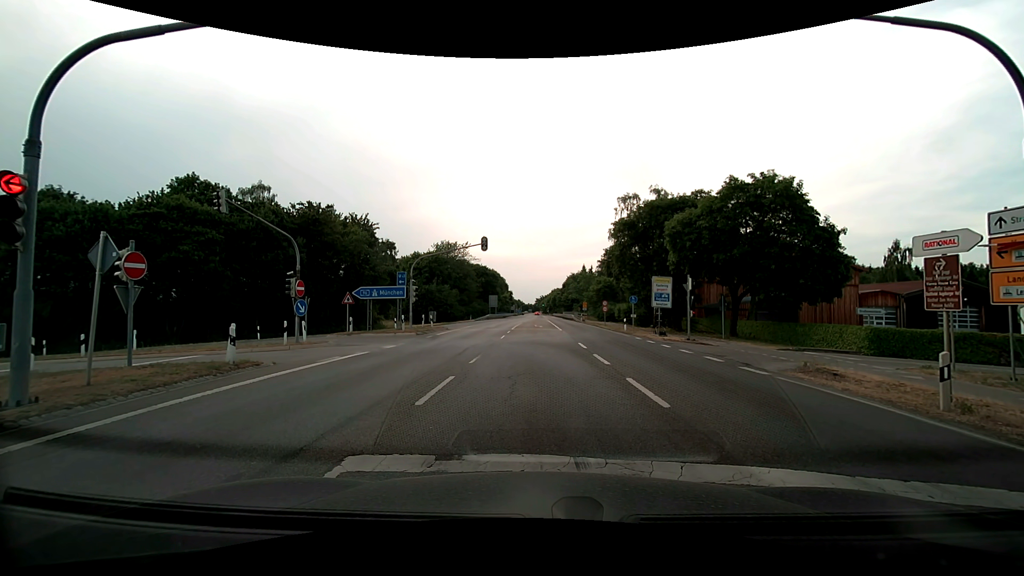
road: secondary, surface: asphalt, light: Day
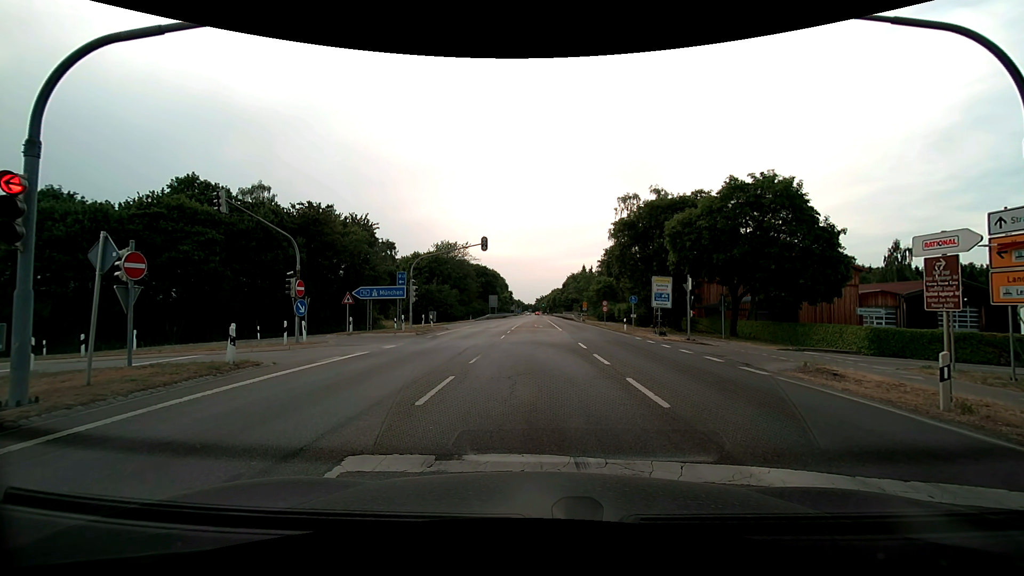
(0.0, 0.0) m; 0°
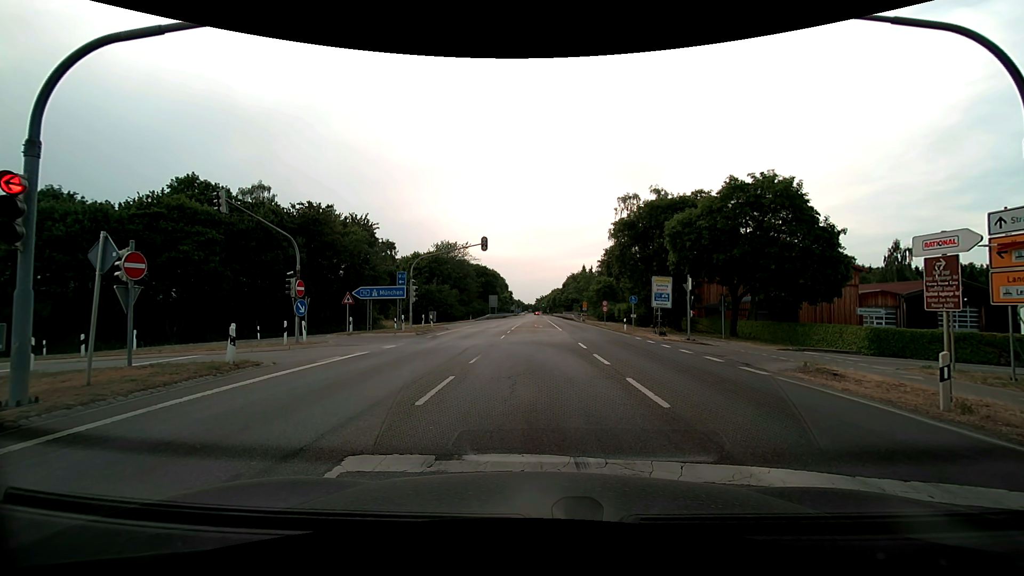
(0.0, 0.0) m; 0°
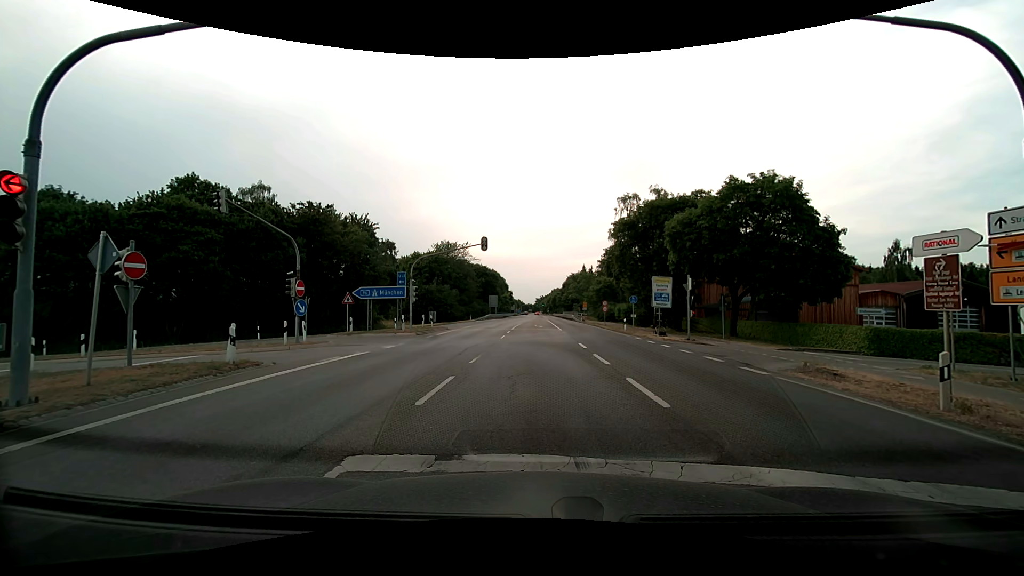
(0.0, 0.0) m; 0°
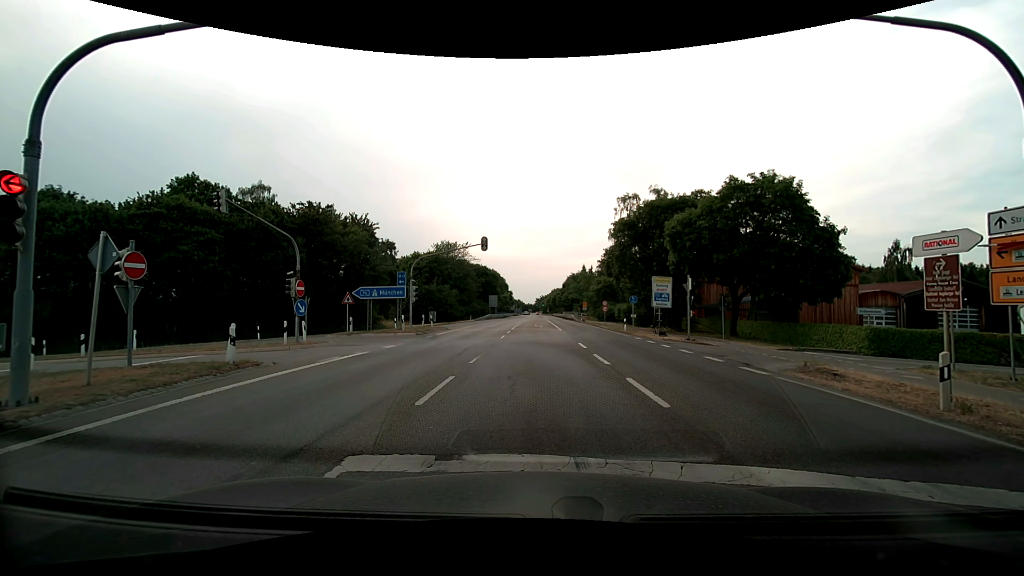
(0.0, 0.0) m; 0°
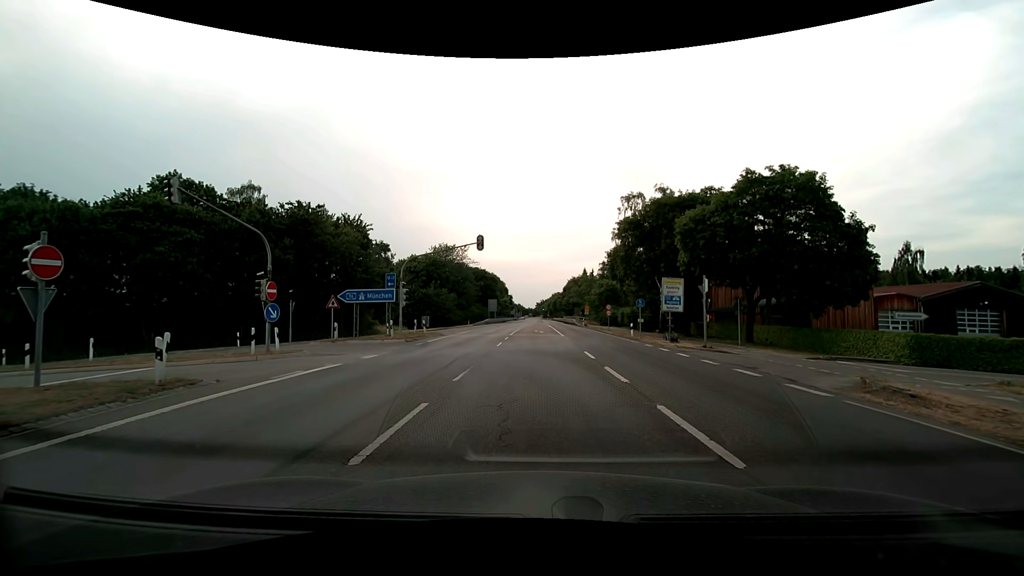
(0.0, +2.9) m; +1°
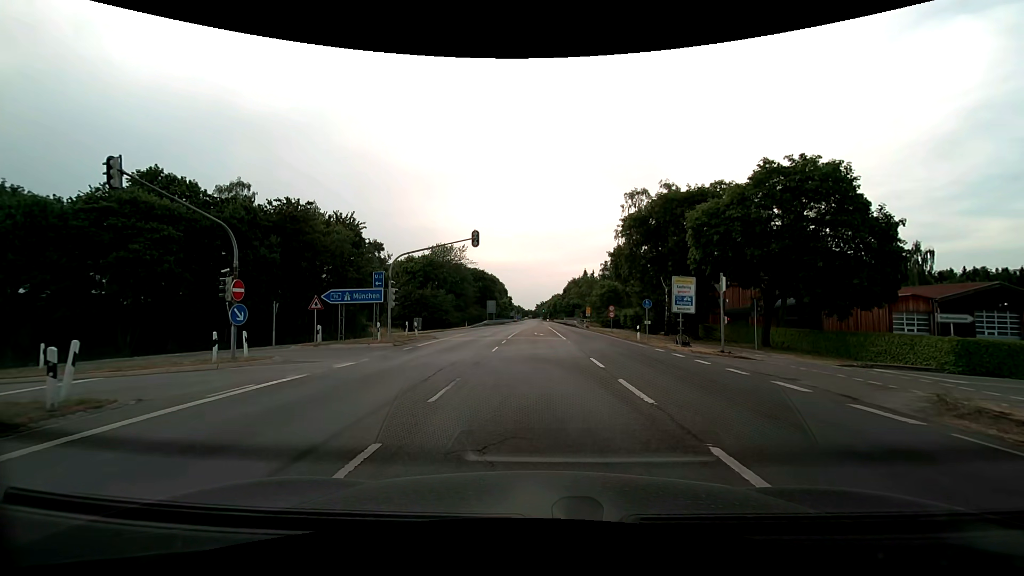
(0.0, +2.5) m; 0°
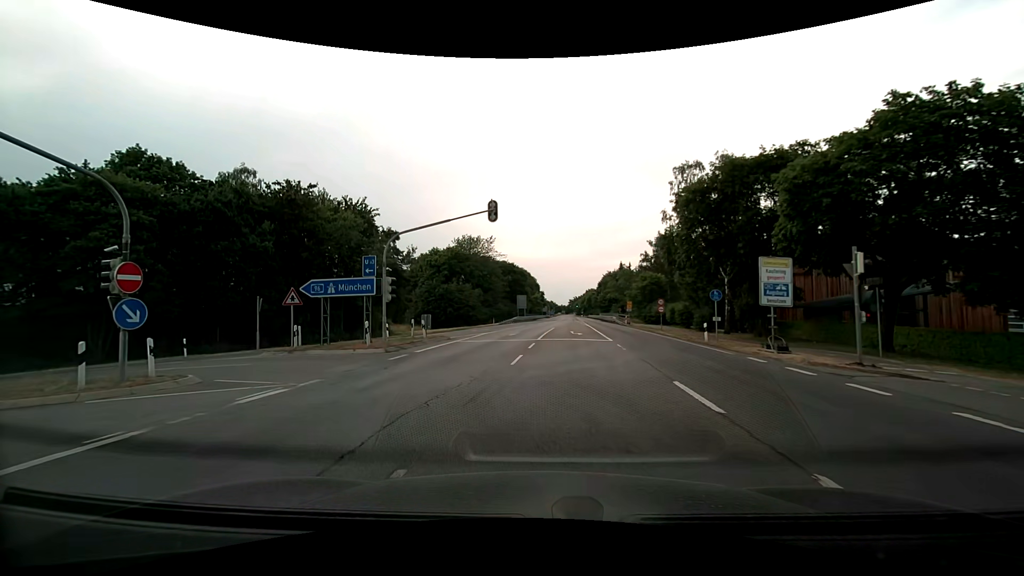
(-0.2, +7.0) m; -4°
(-2, +10) (-8, +17) (-18, +20) (-28, +20) (-38, +19) (-48, +19) (-58, +19) (-68, +19) (-78, +20) (-88, +22) m
